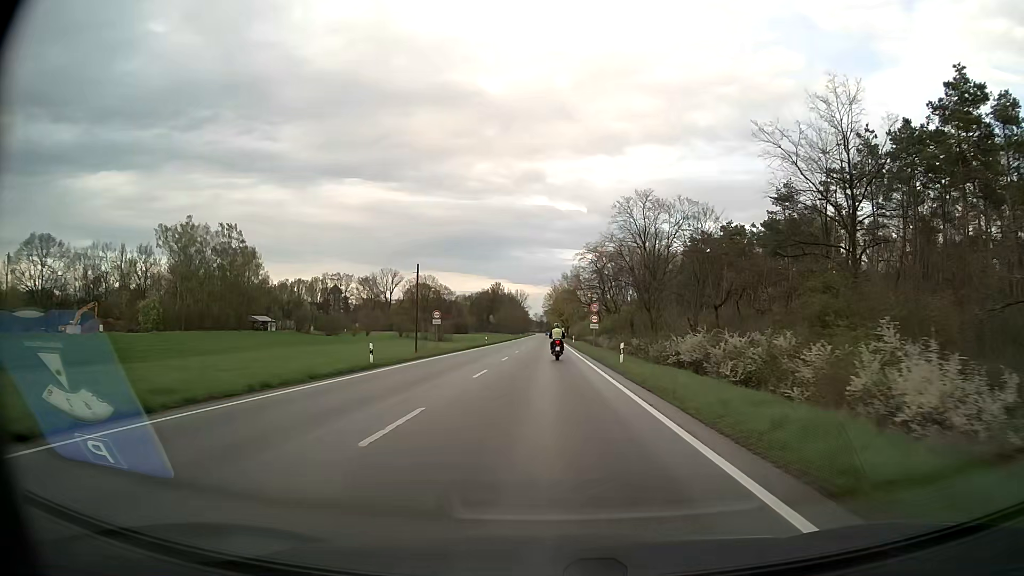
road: secondary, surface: asphalt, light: Day
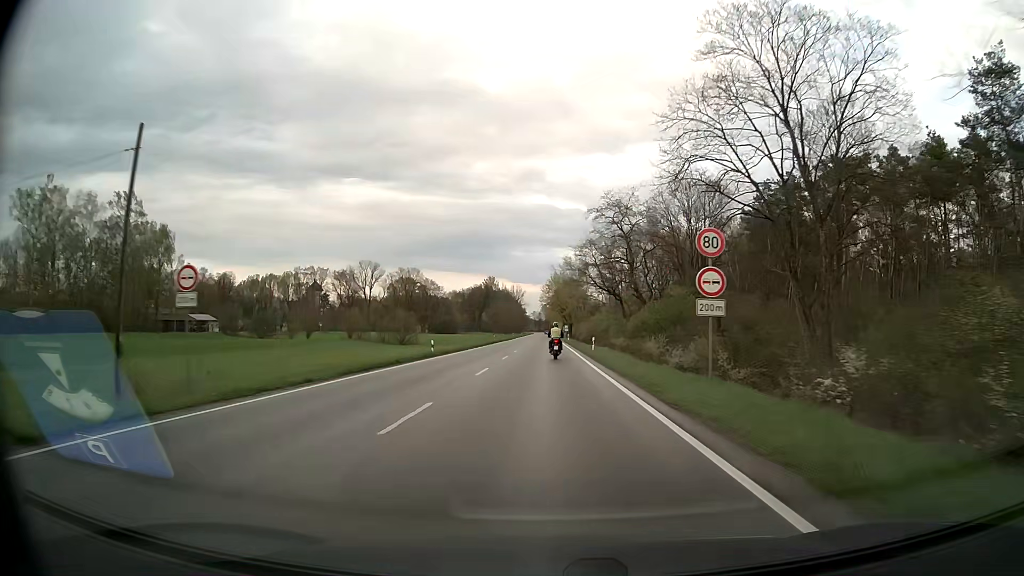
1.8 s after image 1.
(0.0, +35.3) m; 0°
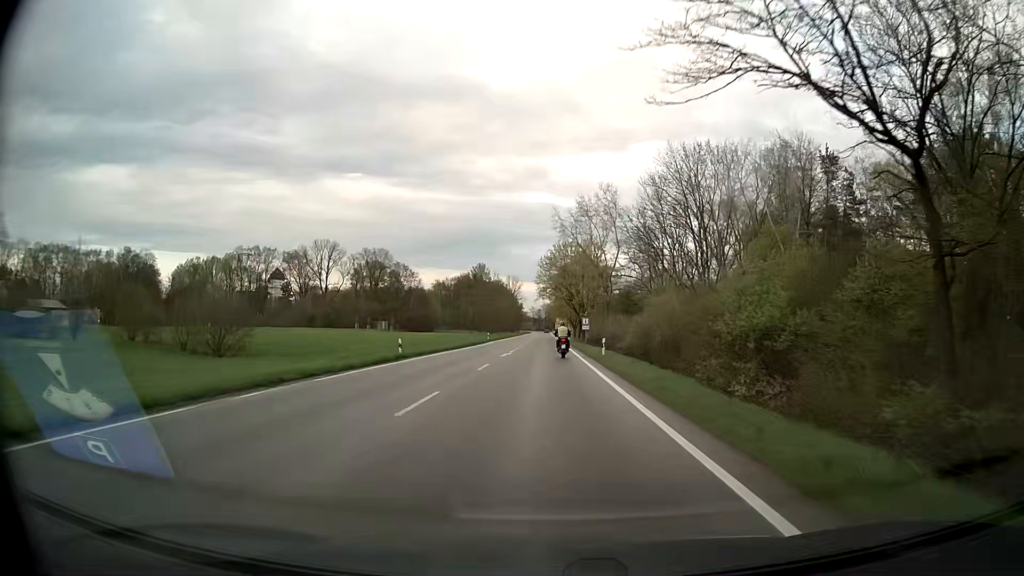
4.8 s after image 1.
(0.0, +58.7) m; 0°
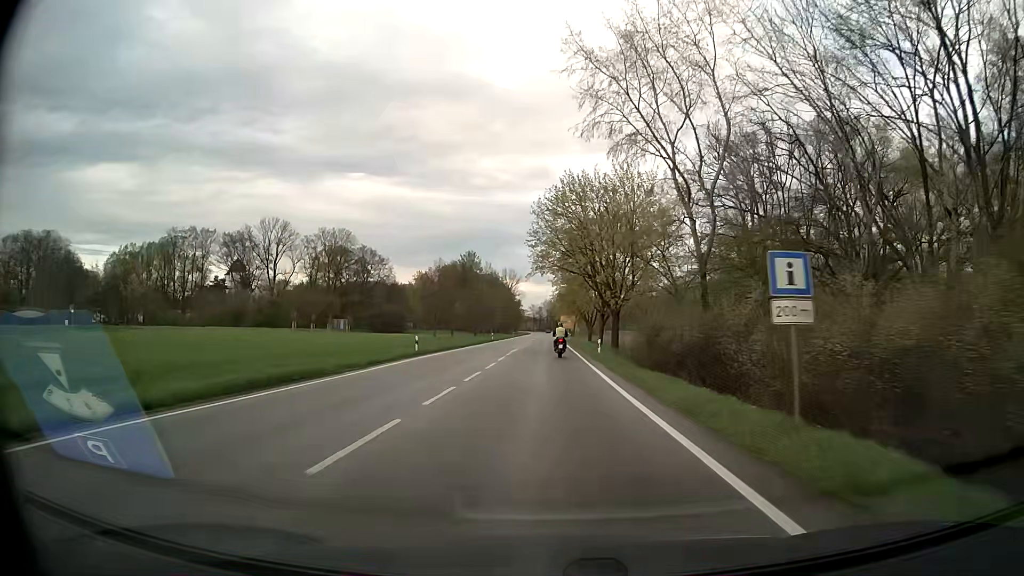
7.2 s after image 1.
(-0.1, +46.9) m; 0°
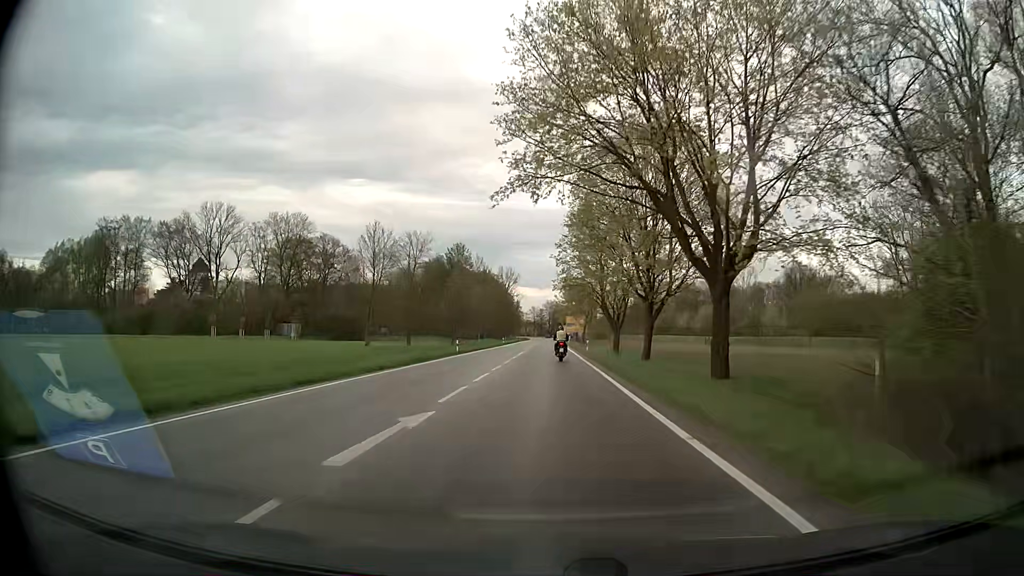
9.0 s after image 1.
(-0.1, +35.3) m; 0°
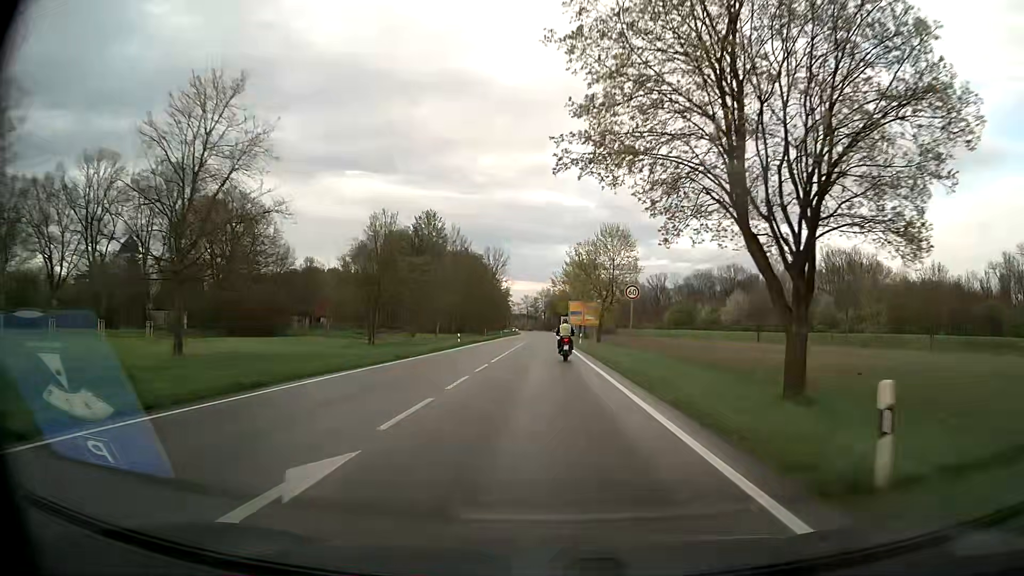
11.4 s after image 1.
(+0.1, +46.6) m; +1°
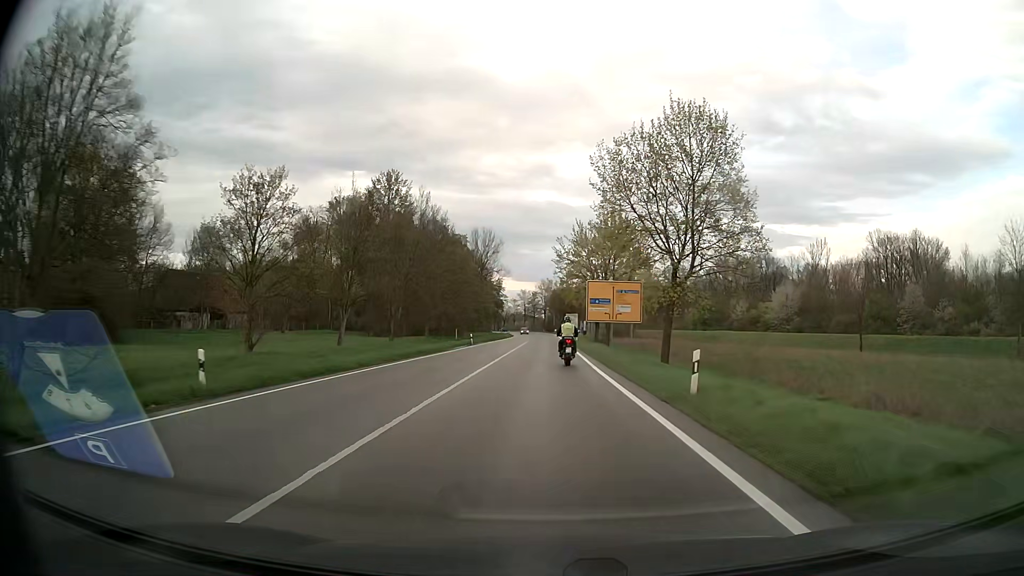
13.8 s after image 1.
(-0.3, +42.3) m; 0°
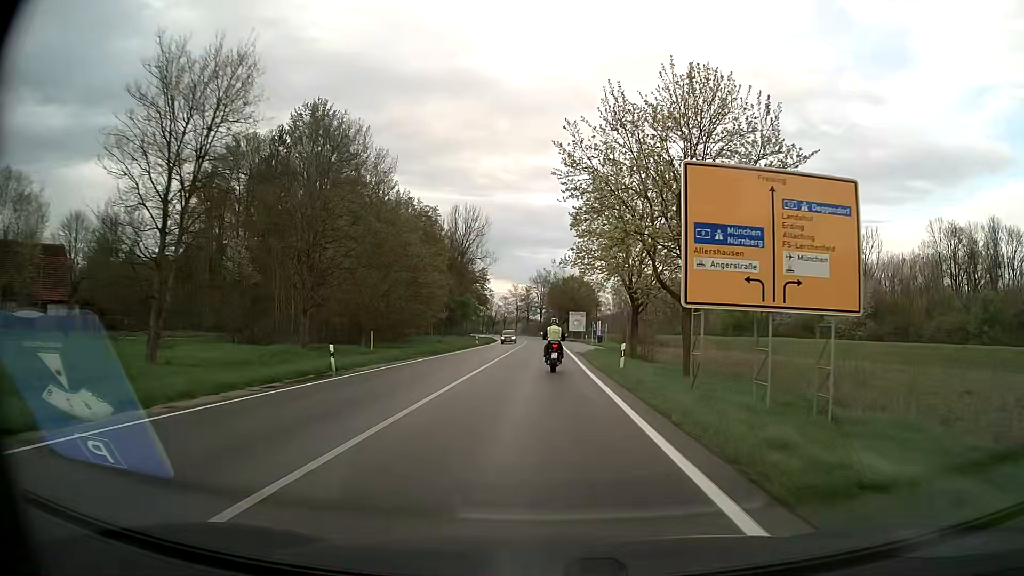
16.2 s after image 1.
(+0.1, +40.6) m; +1°
(0, +10) (0, +20) (0, +30) (0, +40) (-1, +50) (-1, +60) (-1, +70) (-1, +80) (-1, +90) (-2, +100) m
